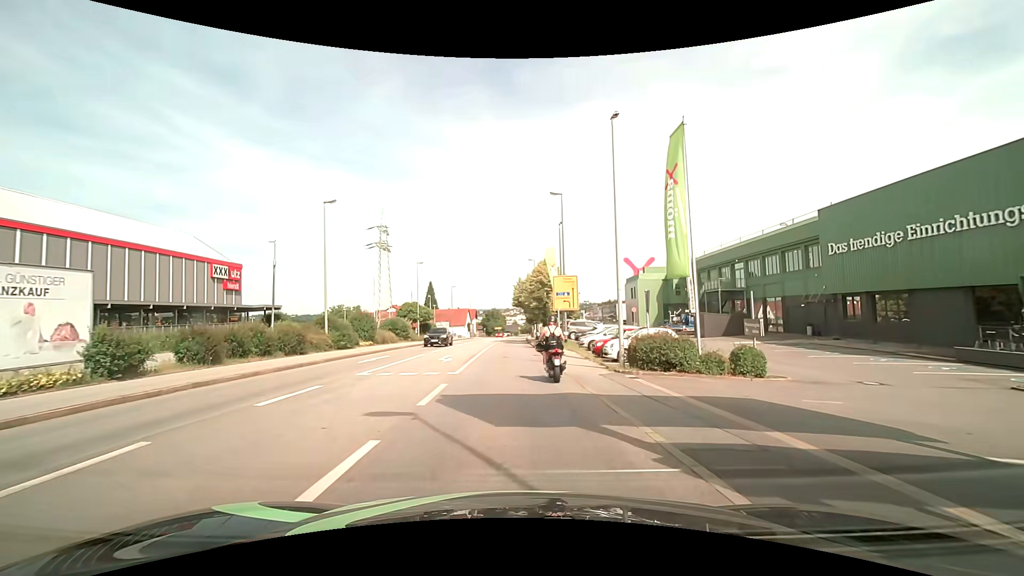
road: tertiary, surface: asphalt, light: Day
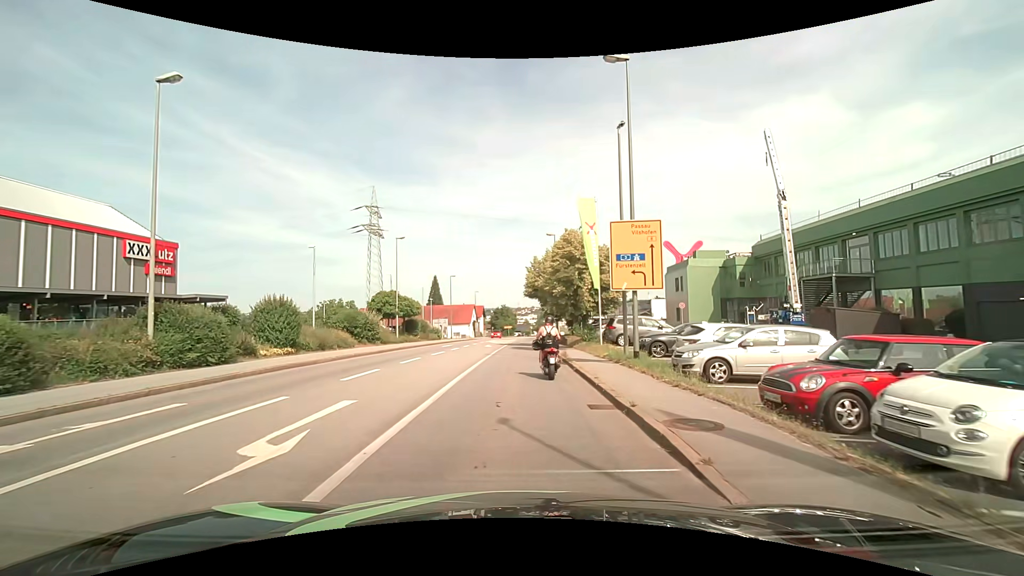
(-0.2, +16.6) m; -2°
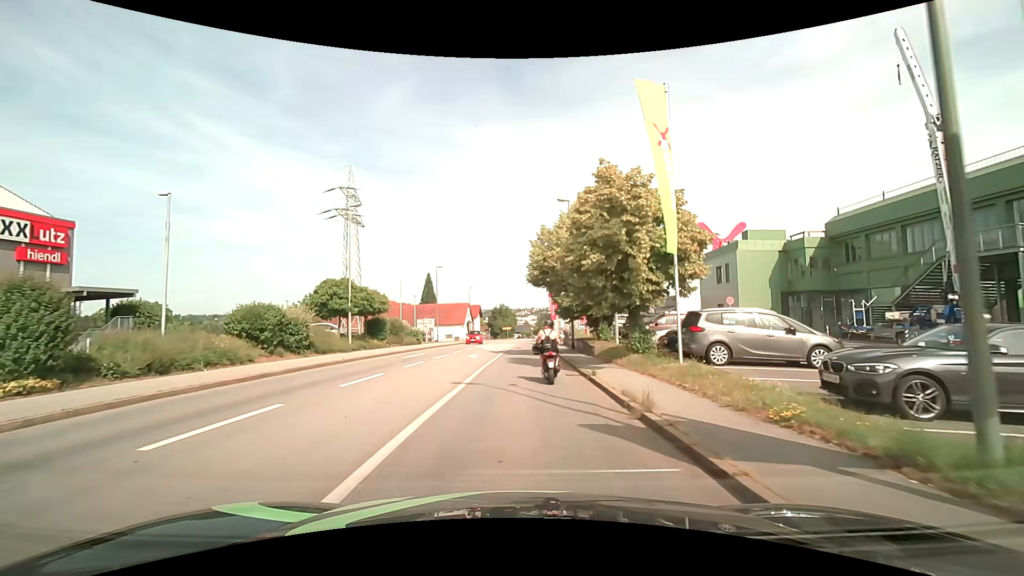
(+0.1, +13.0) m; 0°
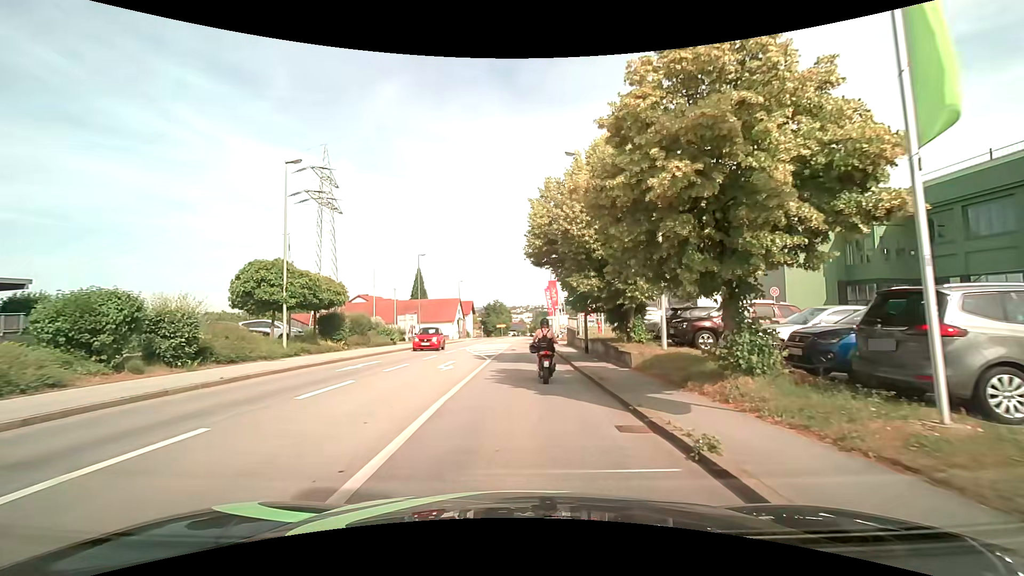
(0.0, +8.6) m; -1°
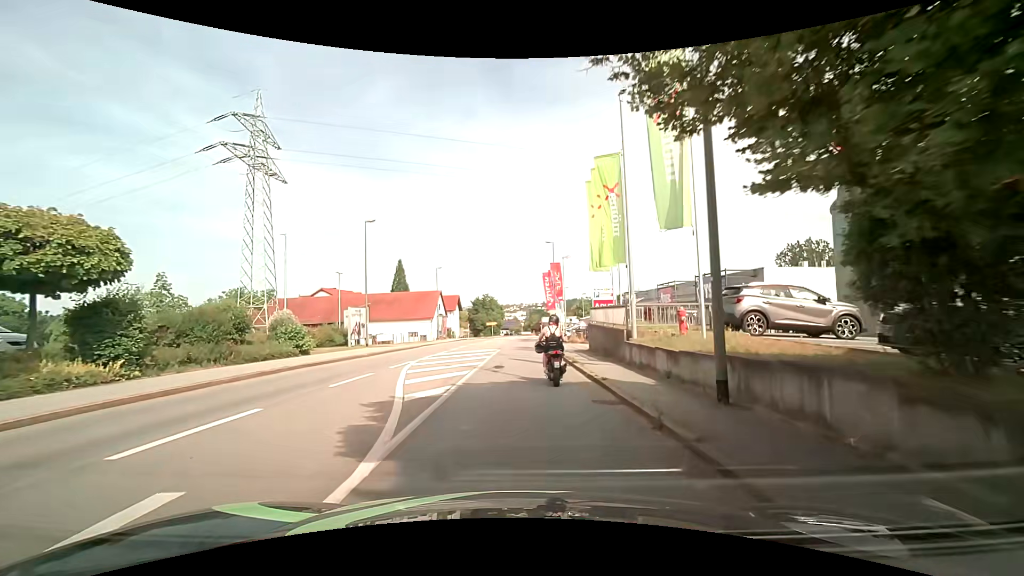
(+0.4, +16.8) m; +2°
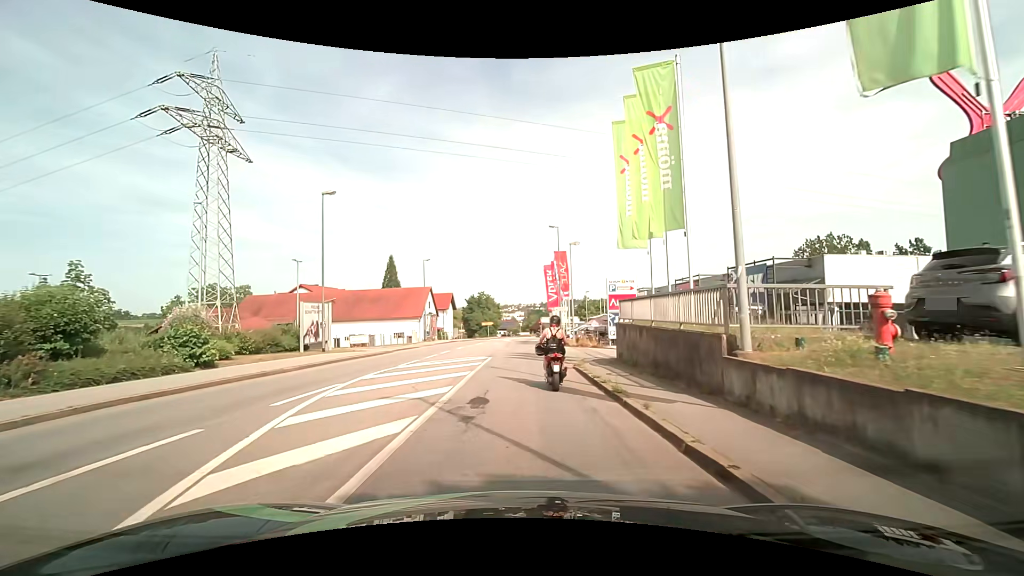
(+0.1, +8.0) m; +2°
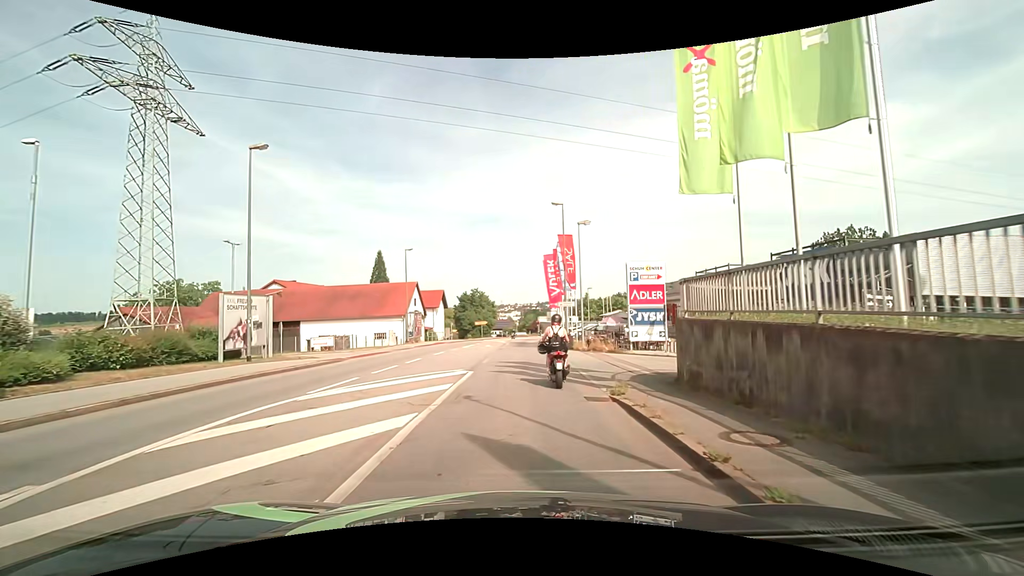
(-0.1, +7.7) m; -1°
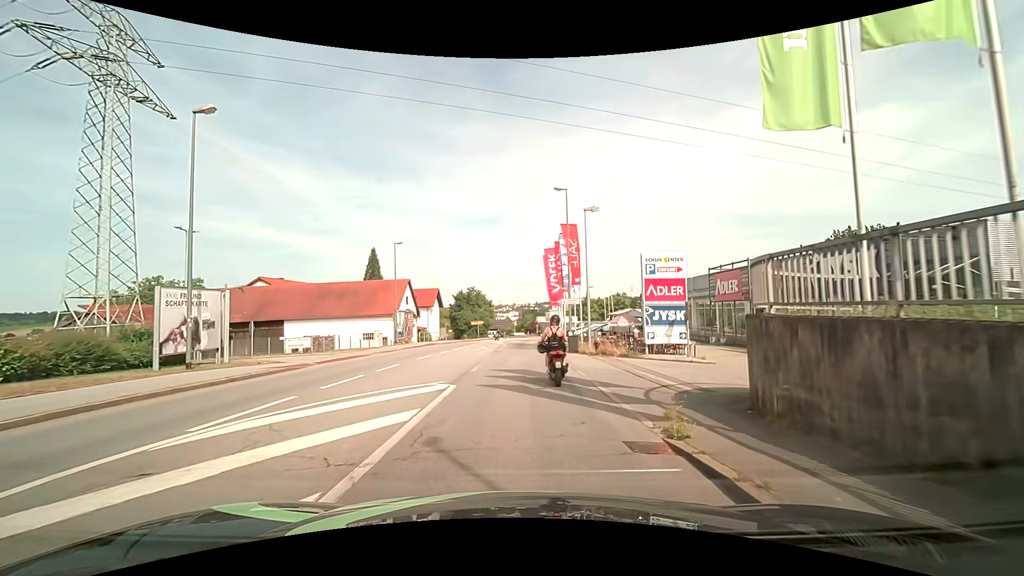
(0.0, +3.8) m; +1°
(0, +10) (0, +20) (0, +30) (0, +40) (0, +50) (+1, +60) (+2, +70) (+3, +80) (+6, +89) (+10, +99) m
